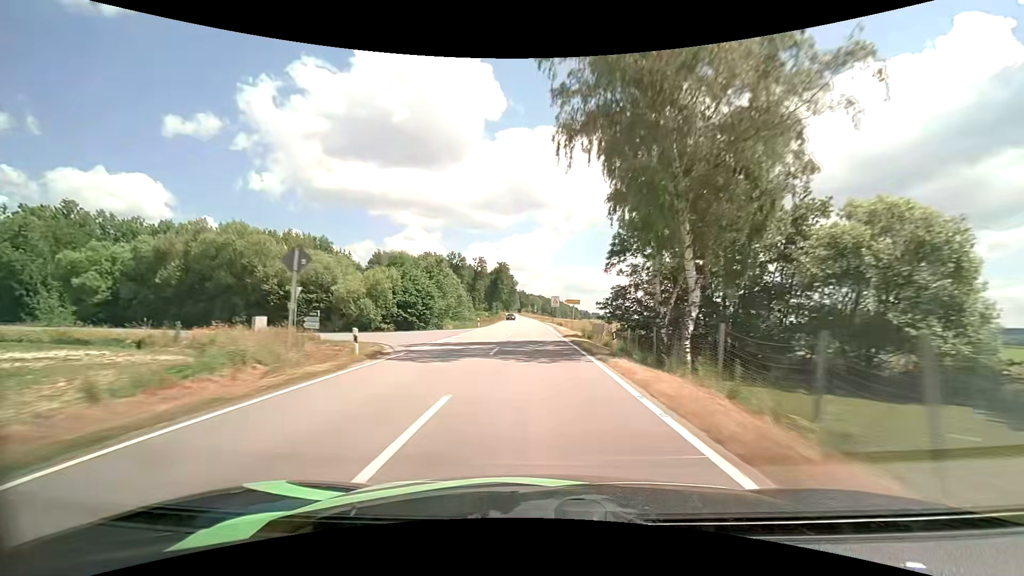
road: tertiary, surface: asphalt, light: Day
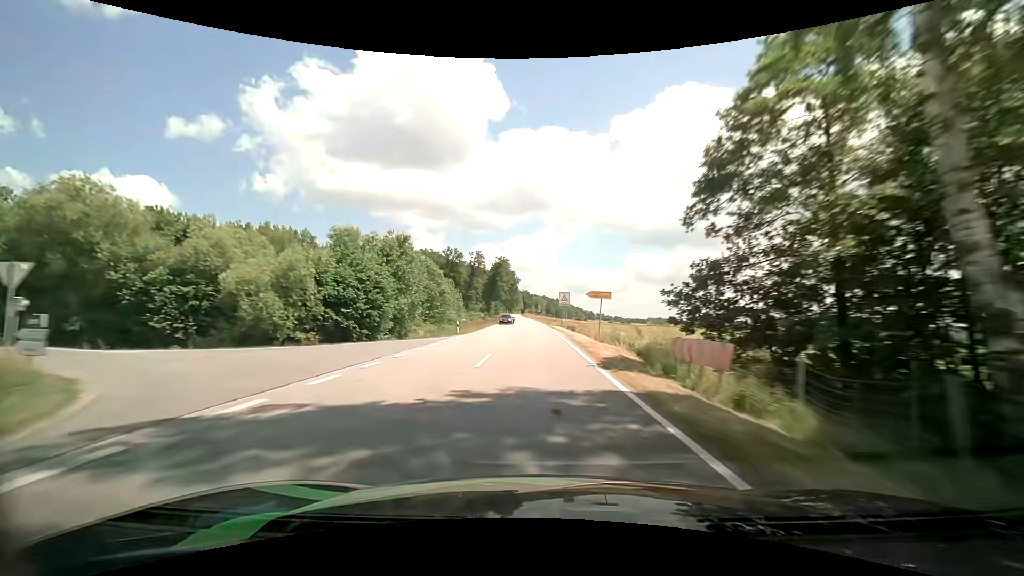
(0.0, +16.2) m; -1°
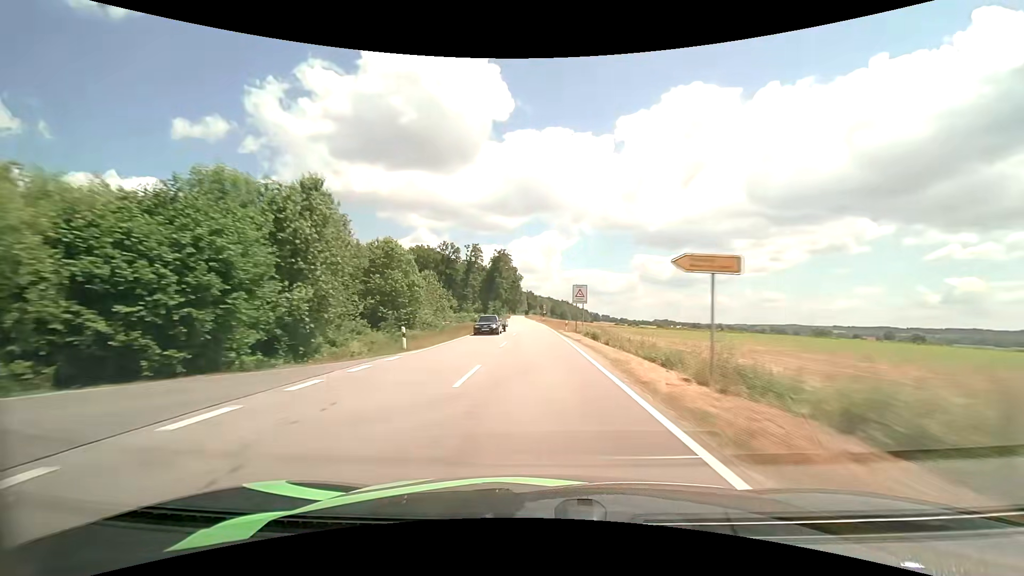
(0.0, +16.2) m; 0°
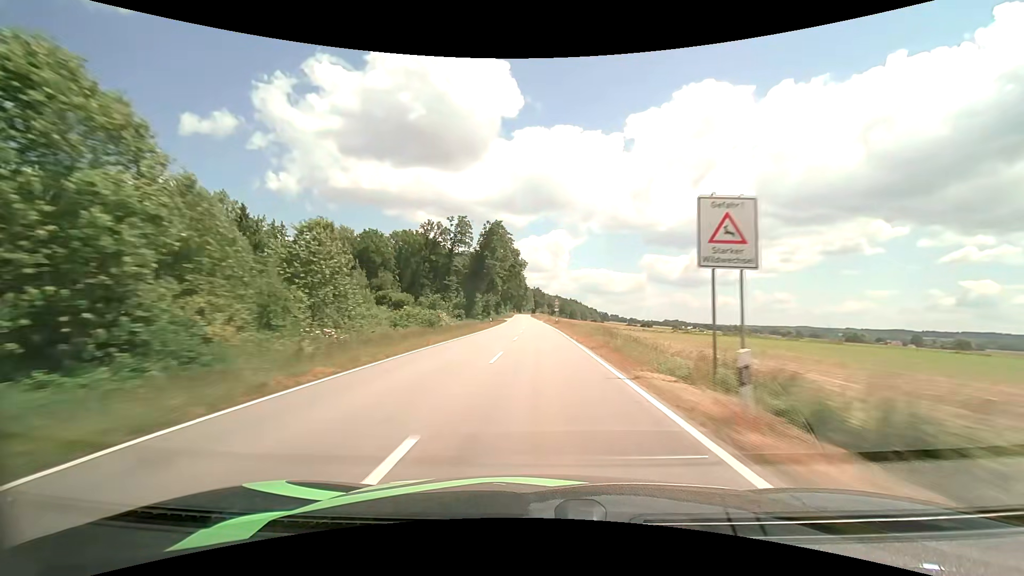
(-0.4, +32.5) m; -1°
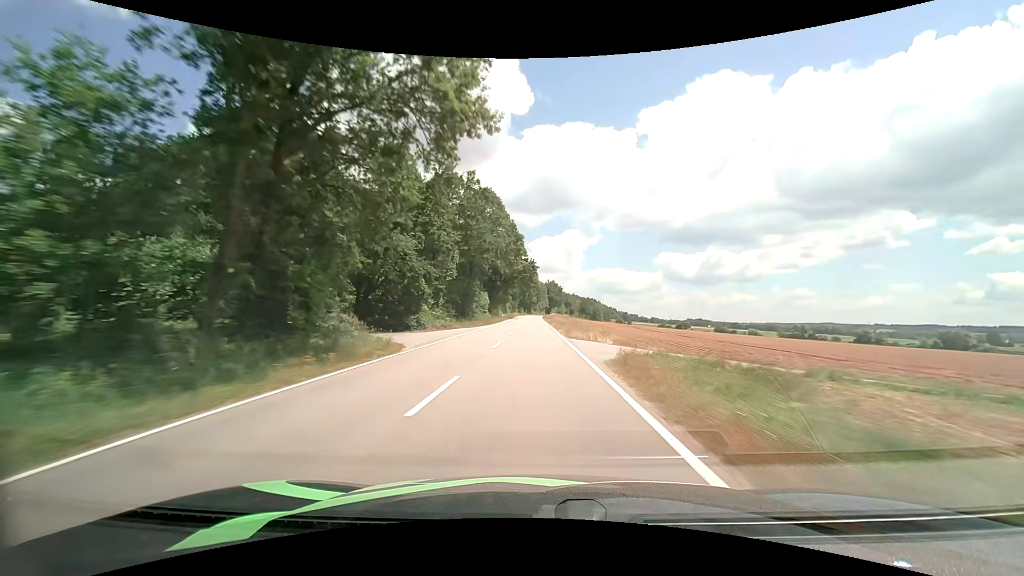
(-0.5, +81.8) m; -2°
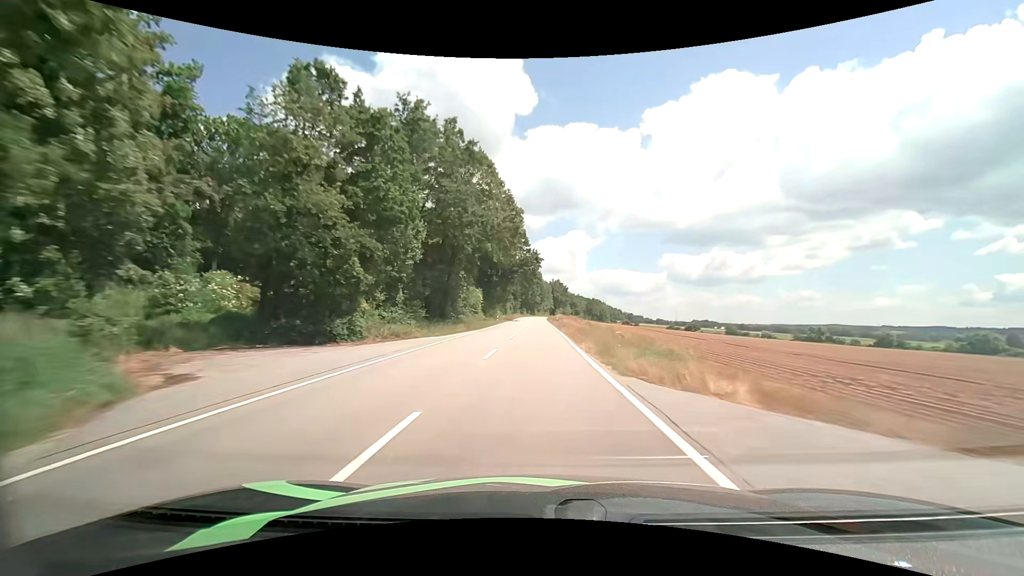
(-0.1, +16.4) m; -1°
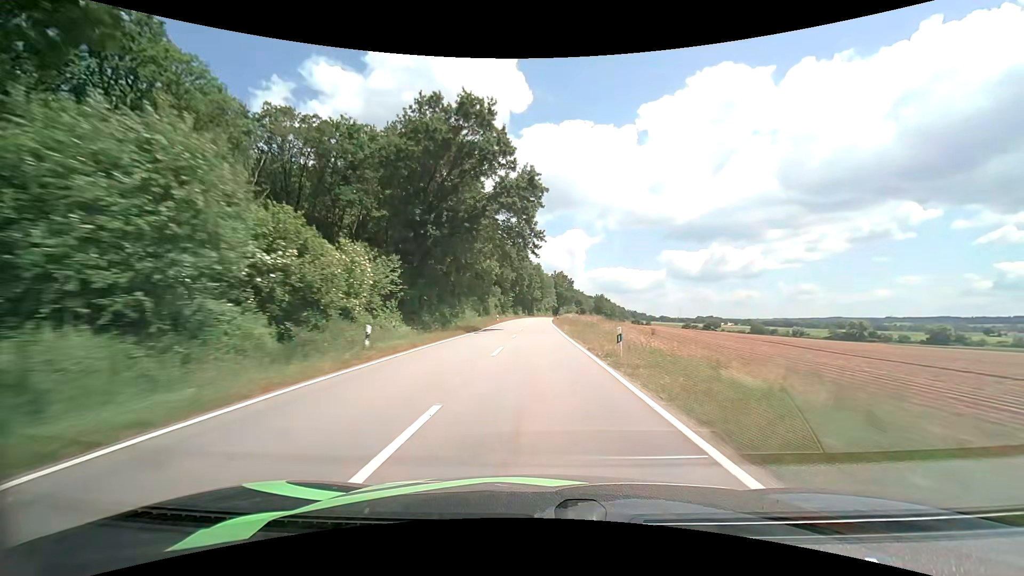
(0.0, +49.0) m; 0°
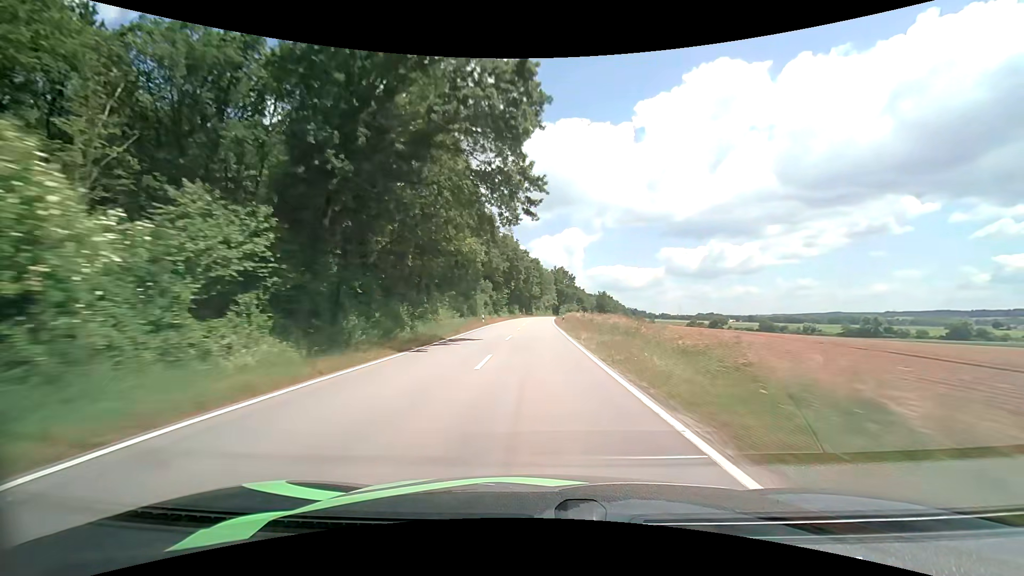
(0.0, +16.2) m; 0°
(0, +10) (0, +20) (0, +30) (0, +40) (0, +50) (0, +60) (0, +70) (+1, +80) (+1, +90) (+2, +100) m
